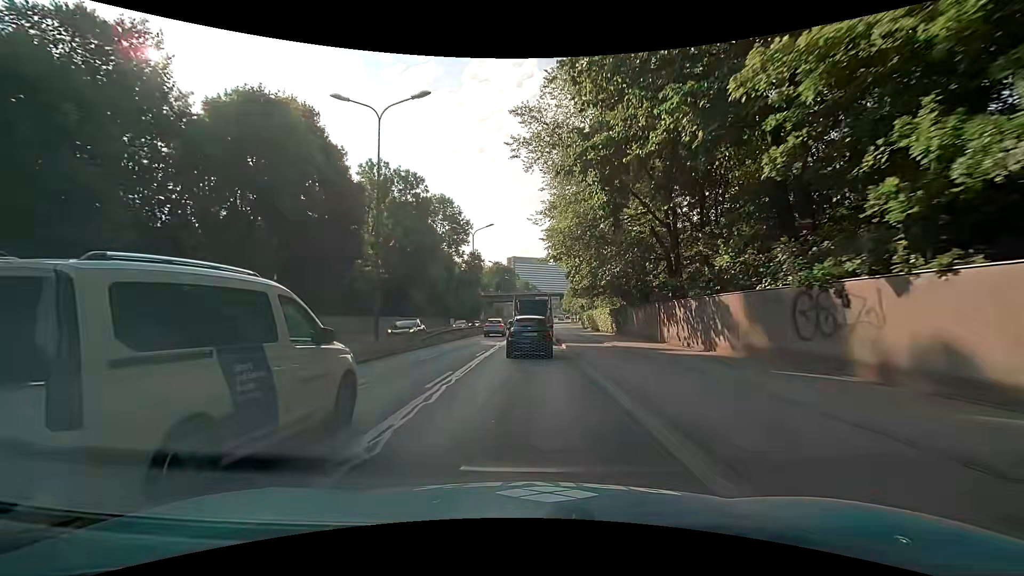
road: trunk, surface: asphalt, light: Day
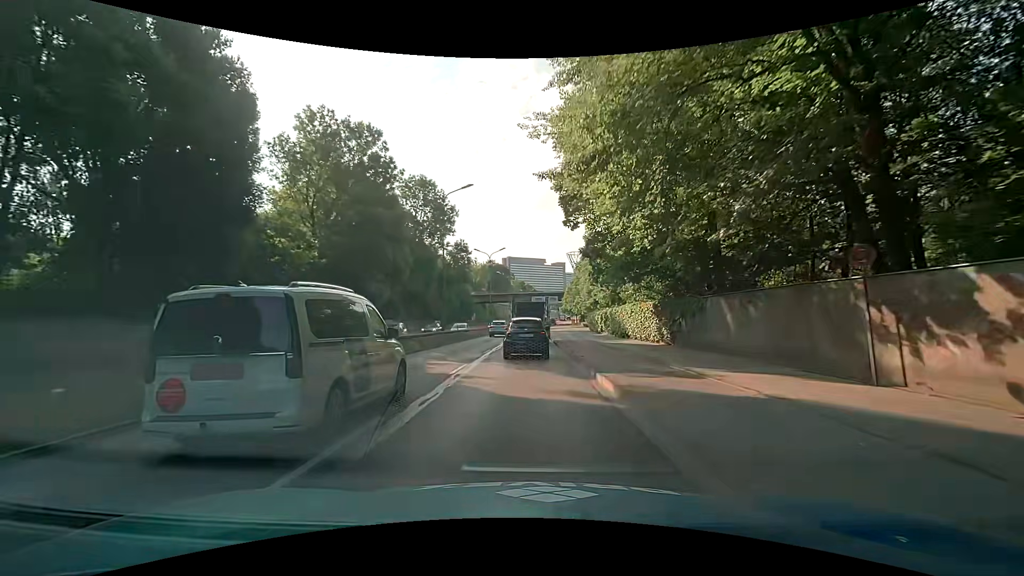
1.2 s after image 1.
(+0.1, +15.0) m; +1°
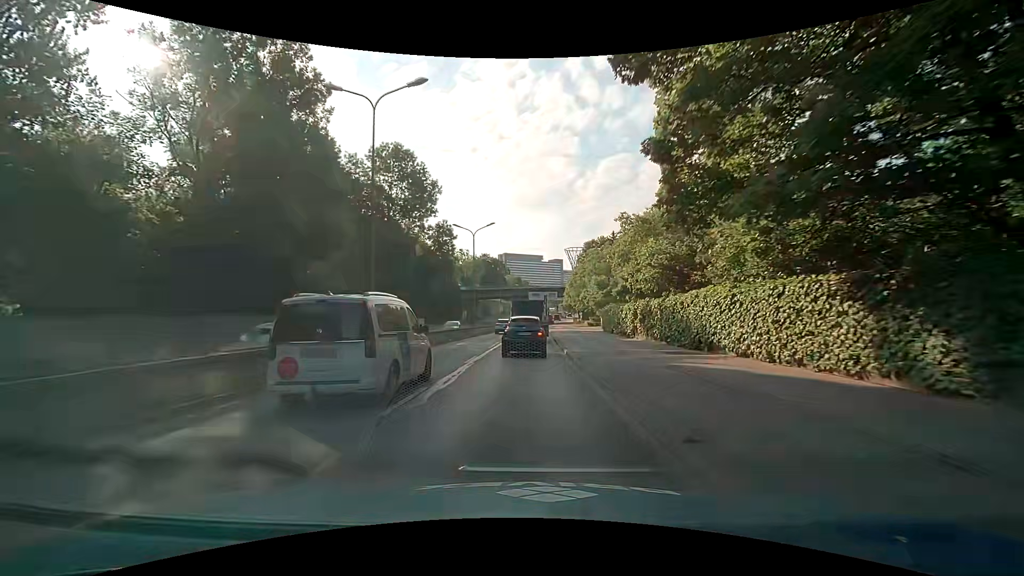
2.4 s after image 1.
(+0.1, +15.0) m; +1°
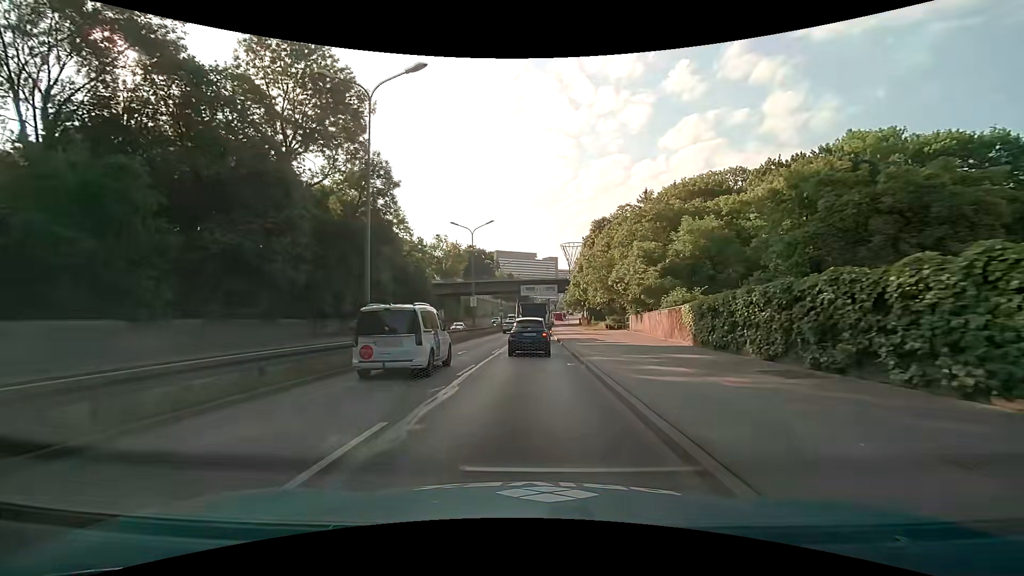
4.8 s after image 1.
(+0.1, +30.4) m; +1°
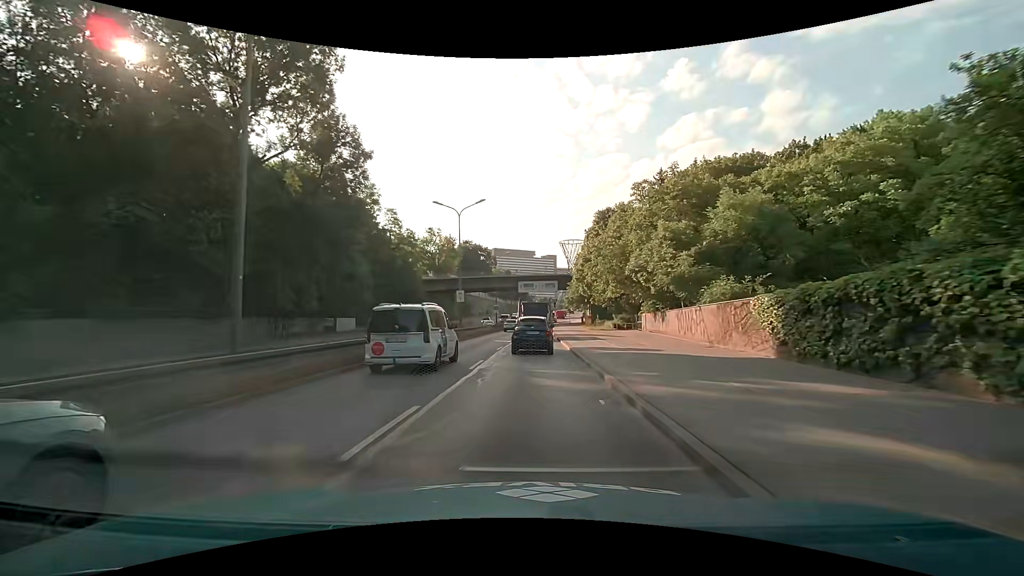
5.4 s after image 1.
(0.0, +7.7) m; 0°
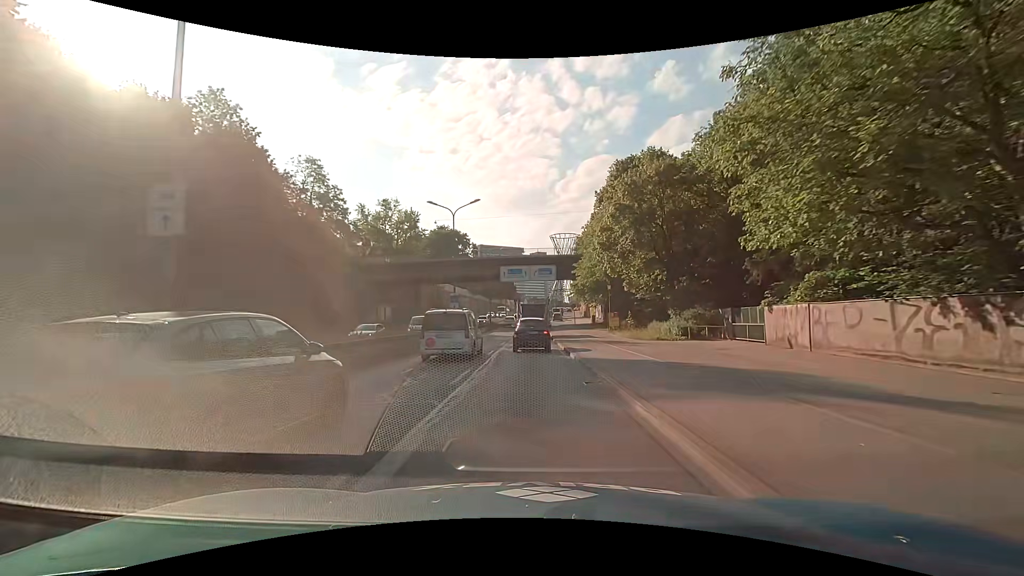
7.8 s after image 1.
(+0.5, +30.4) m; +2°
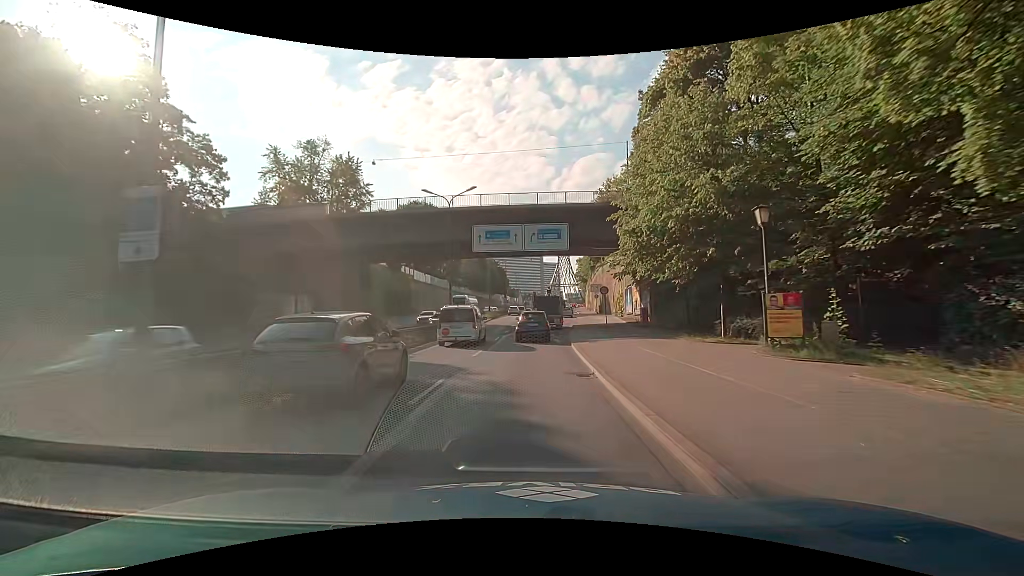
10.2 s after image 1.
(+0.2, +30.4) m; 0°
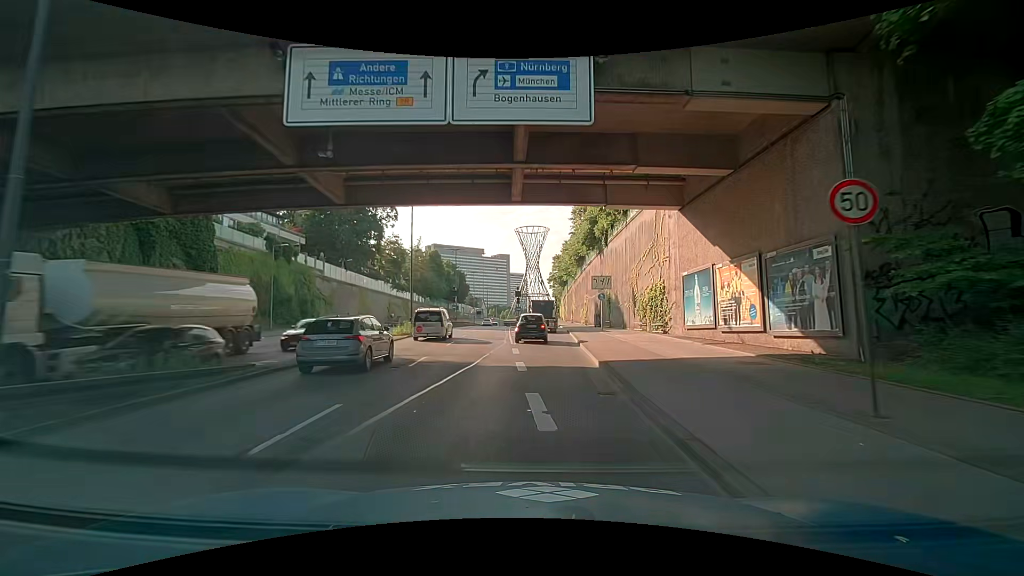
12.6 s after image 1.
(+0.8, +29.7) m; +4°
(0, +10) (0, +20) (+1, +30) (+1, +40) (+1, +50) (+1, +60) (+1, +70) (0, +80) (0, +90) (0, +100) m
